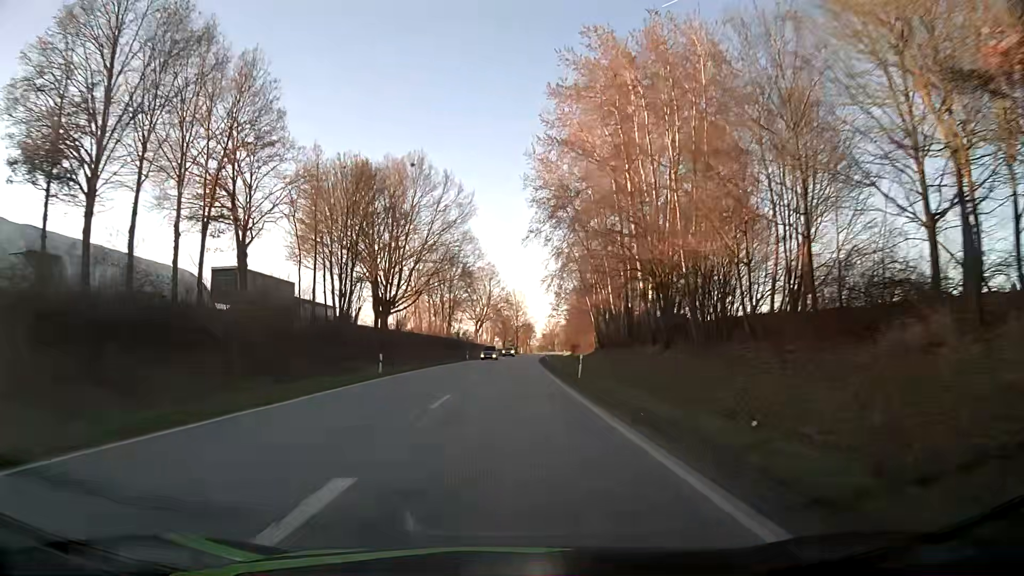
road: secondary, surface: asphalt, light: Day
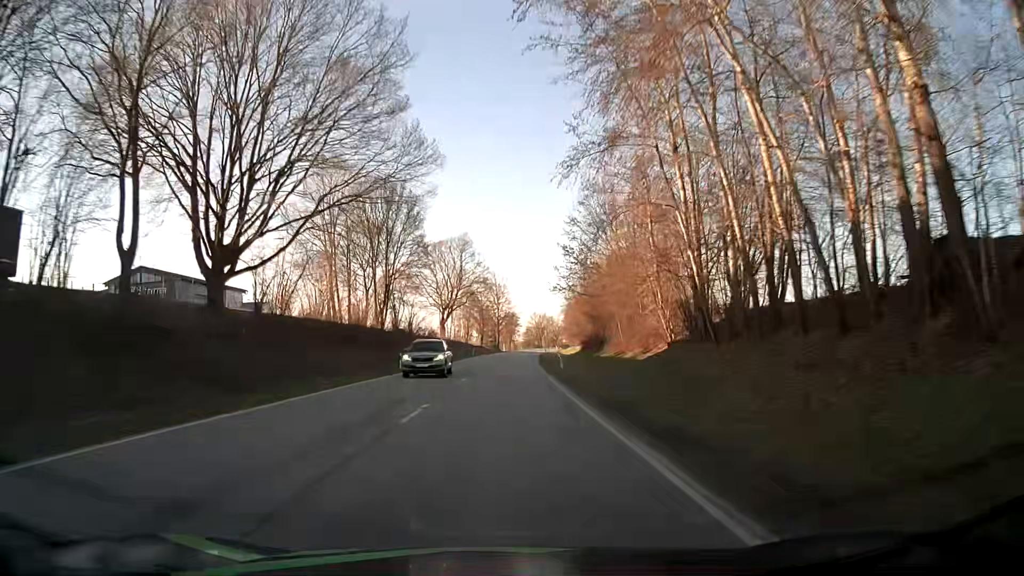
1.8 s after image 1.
(+0.8, +40.4) m; +2°
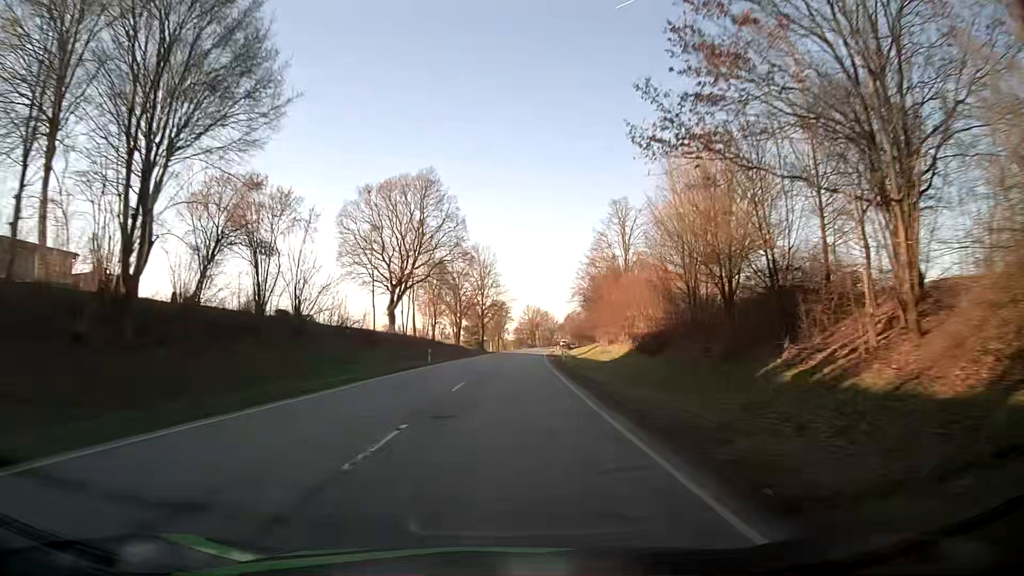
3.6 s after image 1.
(+0.3, +40.7) m; +1°
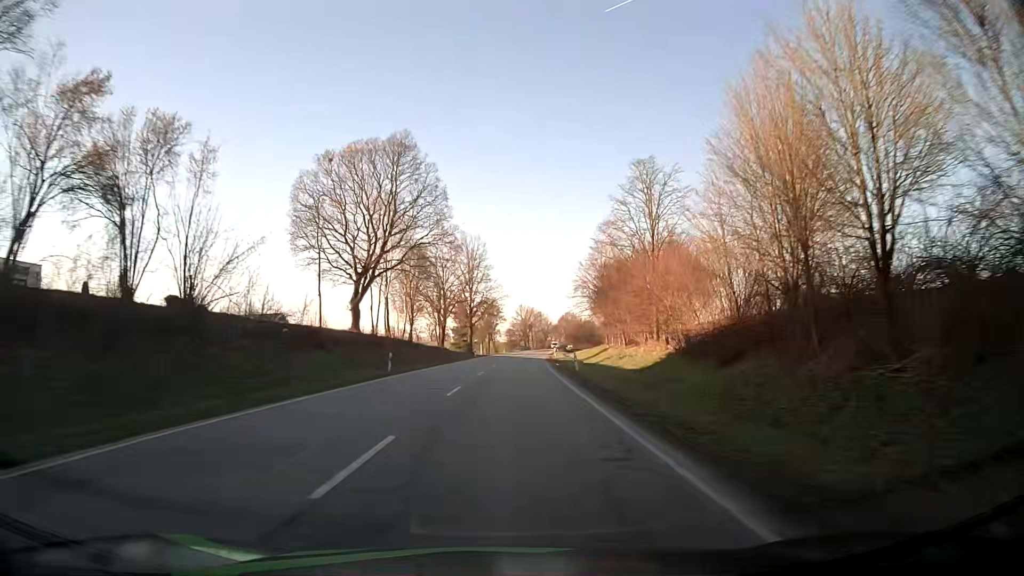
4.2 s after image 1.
(+0.1, +13.6) m; 0°
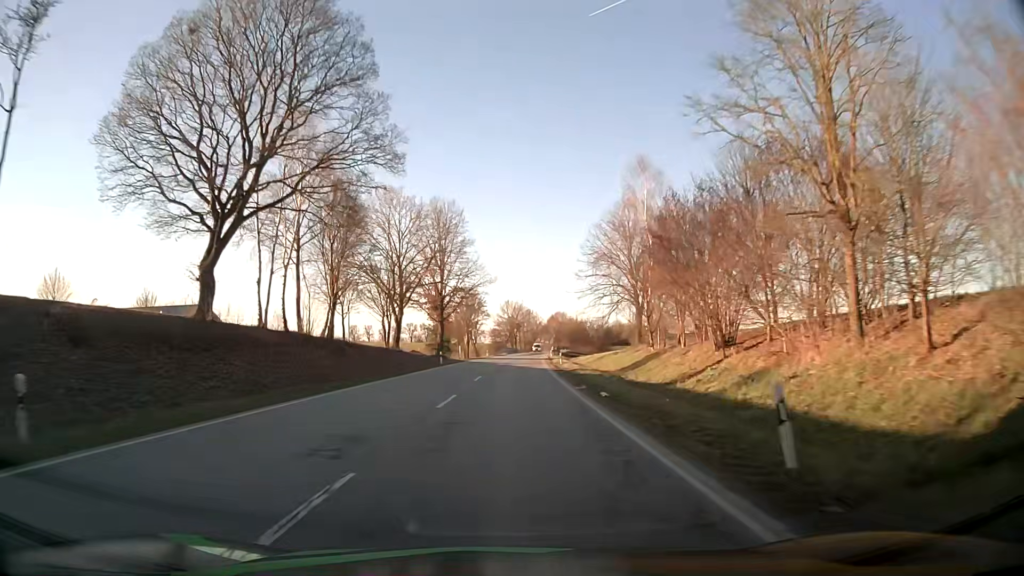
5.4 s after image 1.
(+0.4, +27.1) m; +1°
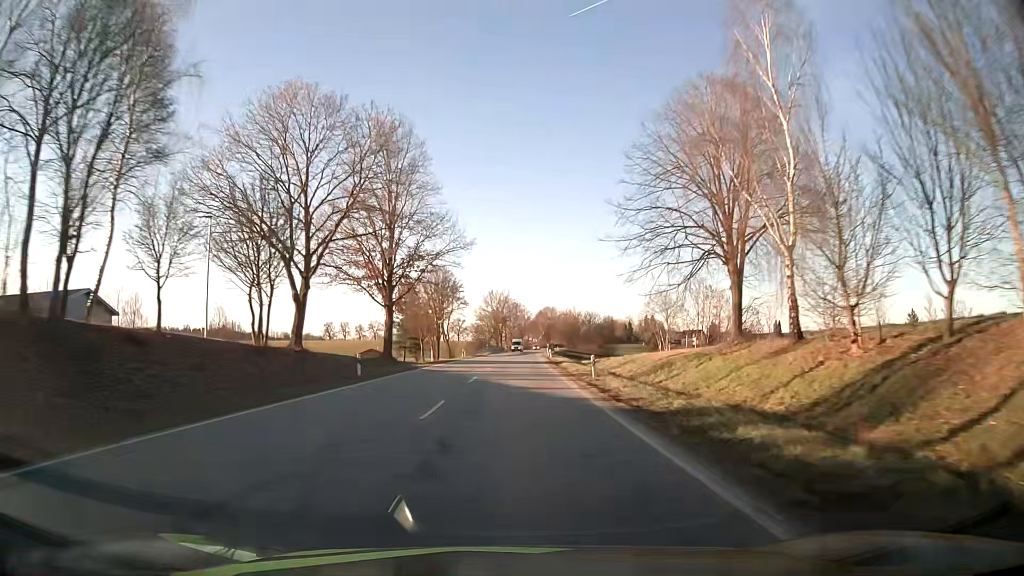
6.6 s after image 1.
(+0.2, +27.1) m; +1°
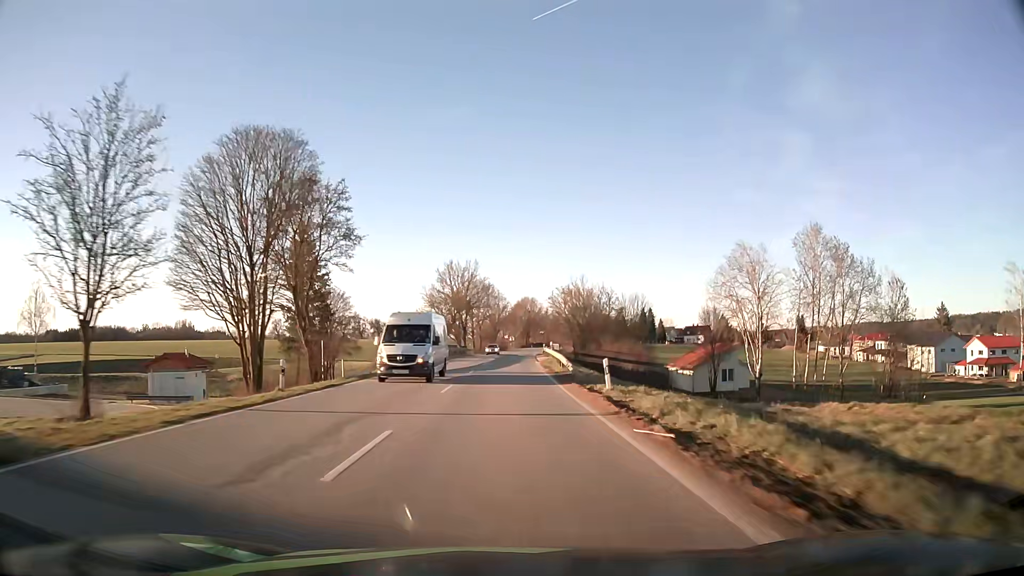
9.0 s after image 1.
(+1.2, +54.0) m; +2°
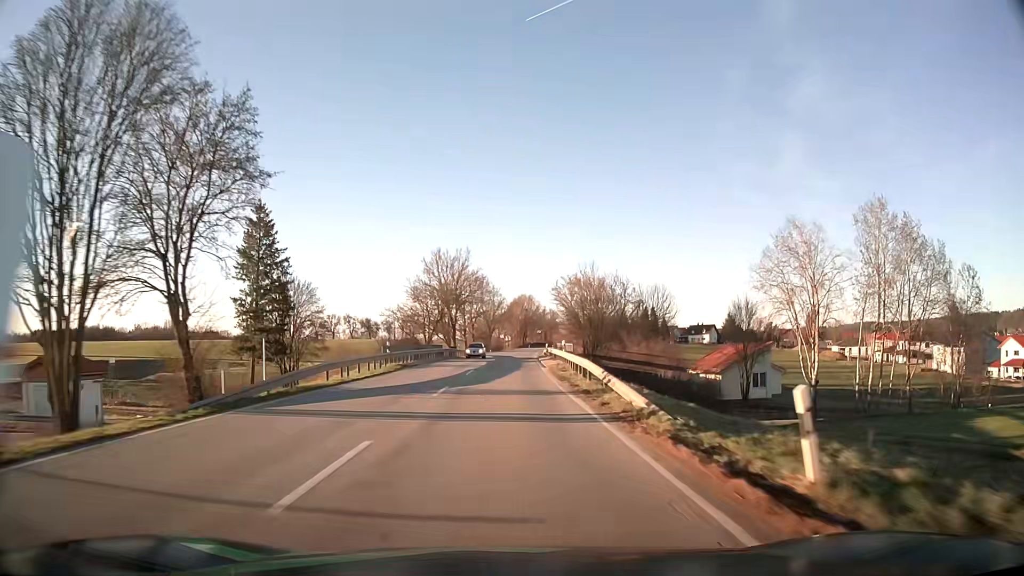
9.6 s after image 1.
(+0.1, +13.4) m; 0°
(0, +10) (0, +20) (0, +30) (0, +40) (0, +50) (+1, +60) (+1, +70) (+1, +80) (+2, +90) (+2, +100) m
